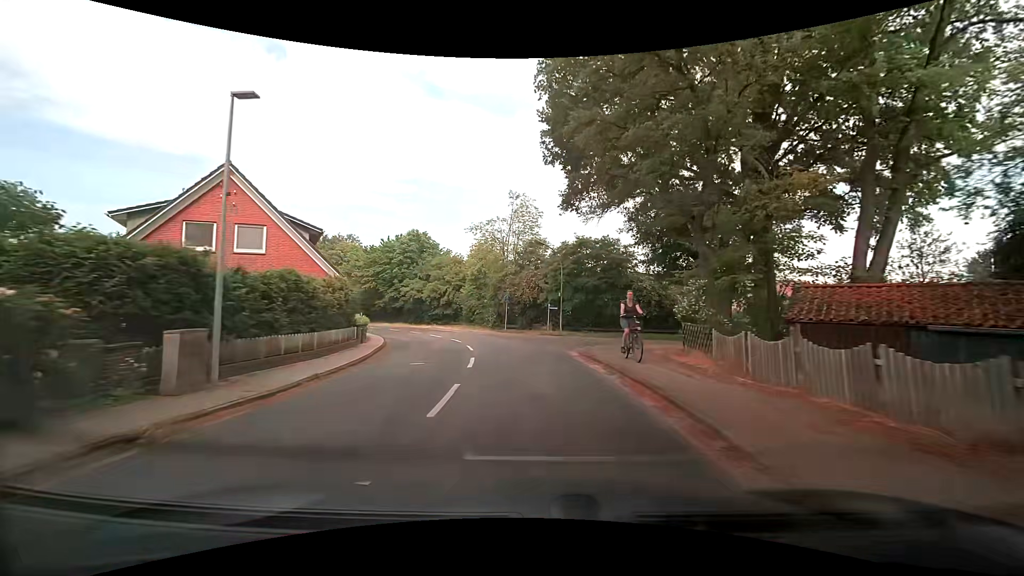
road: tertiary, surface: asphalt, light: Day
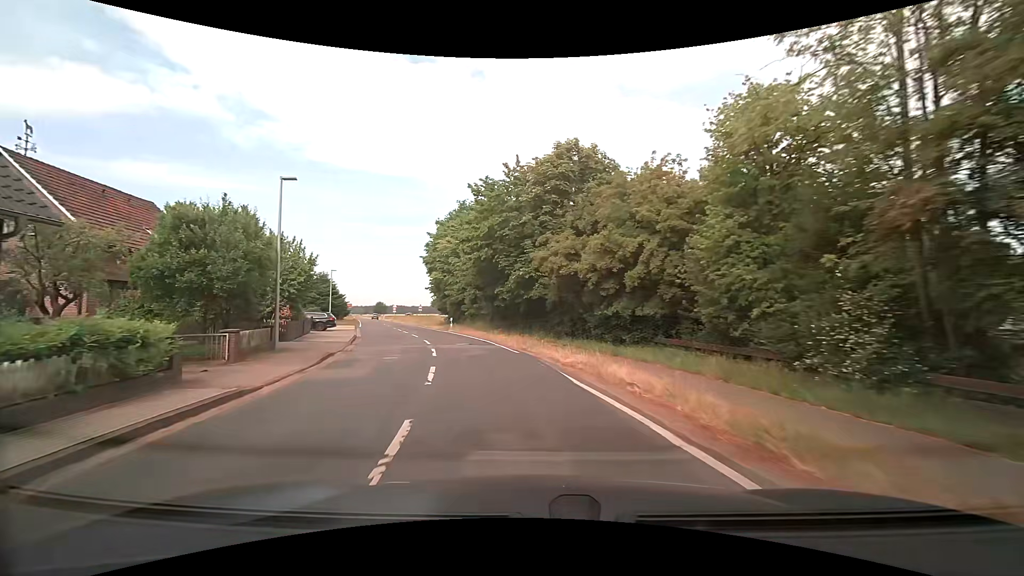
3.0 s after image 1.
(-4.6, +33.8) m; -21°
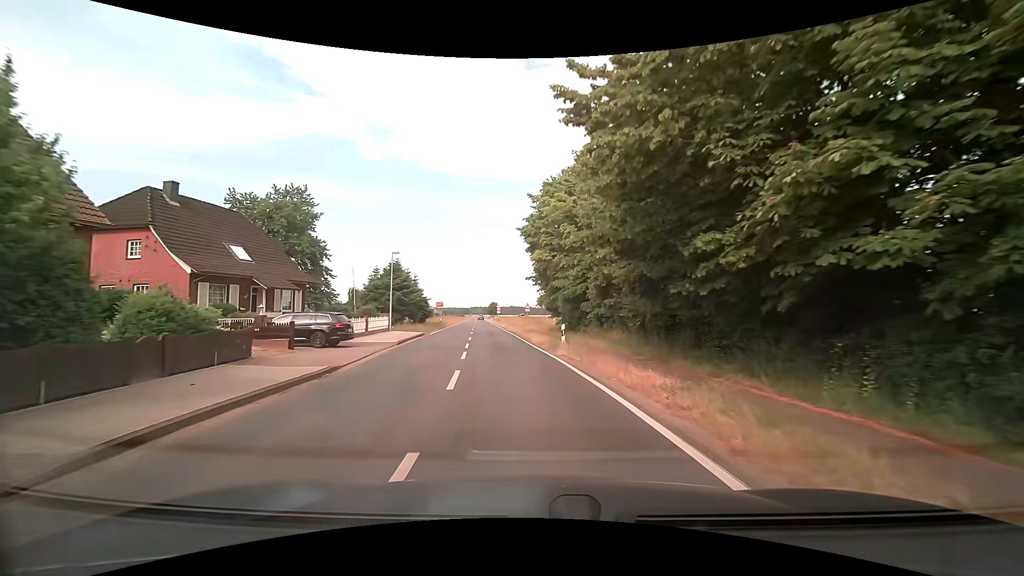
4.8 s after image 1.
(-2.7, +19.8) m; -13°
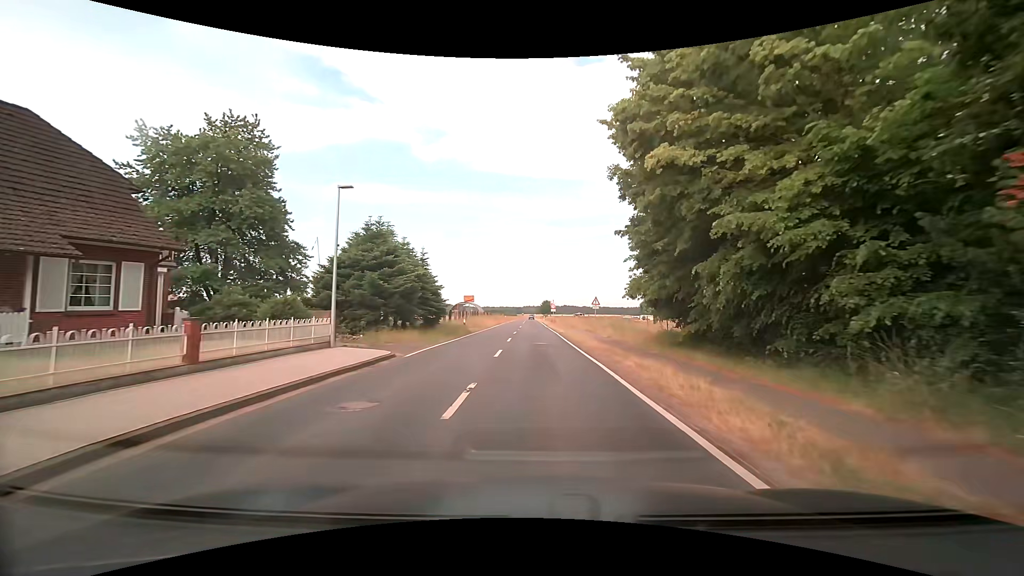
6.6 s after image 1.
(-1.6, +20.6) m; -6°
(0, +10) (0, +20) (0, +30) (0, +40) (0, +50) (0, +60) (-1, +70) (-1, +80) (-1, +90) (-1, +100) m
